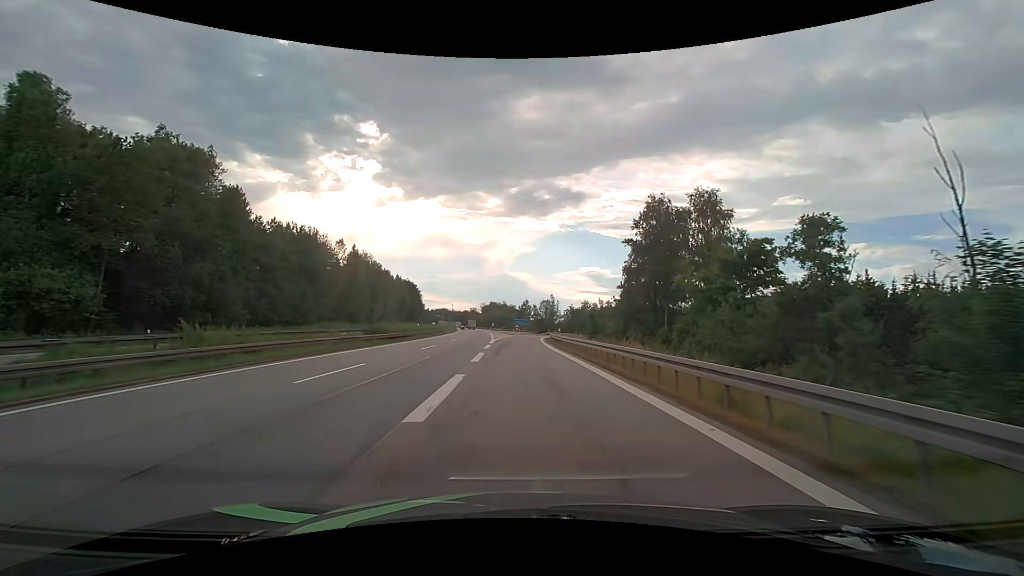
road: motorway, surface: asphalt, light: Day
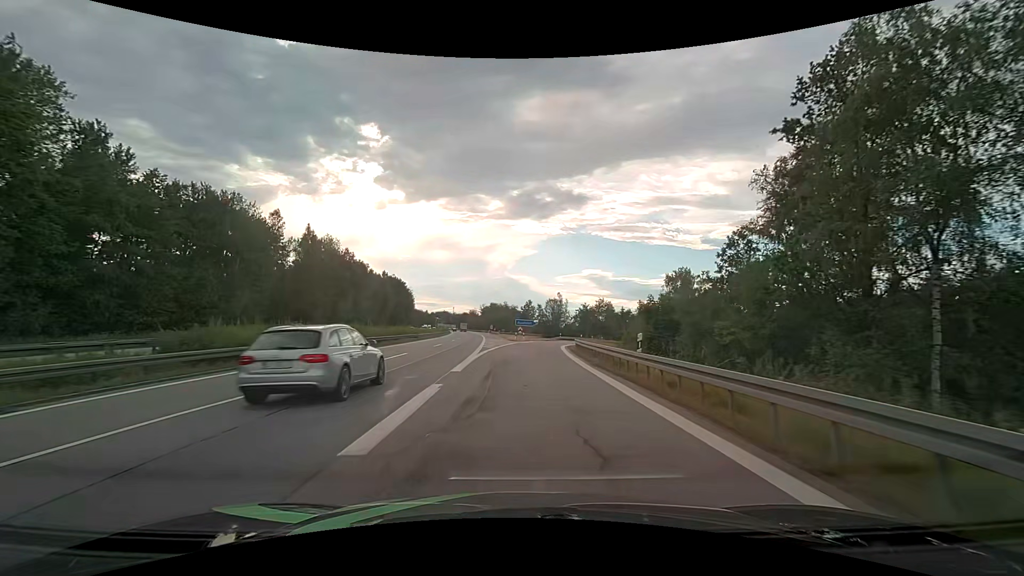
(-0.3, +25.7) m; -1°
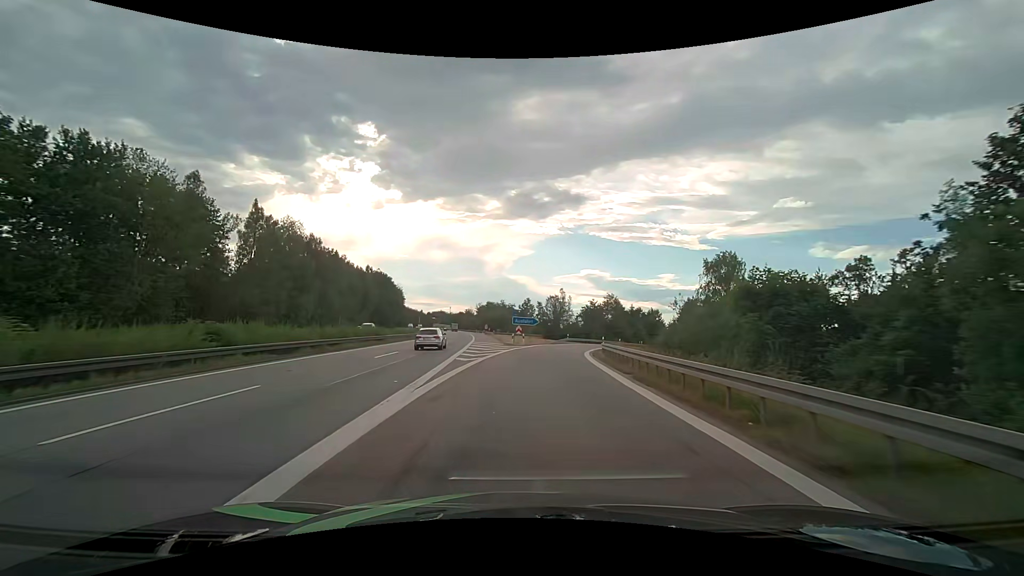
(0.0, +16.7) m; 0°
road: motorway_link
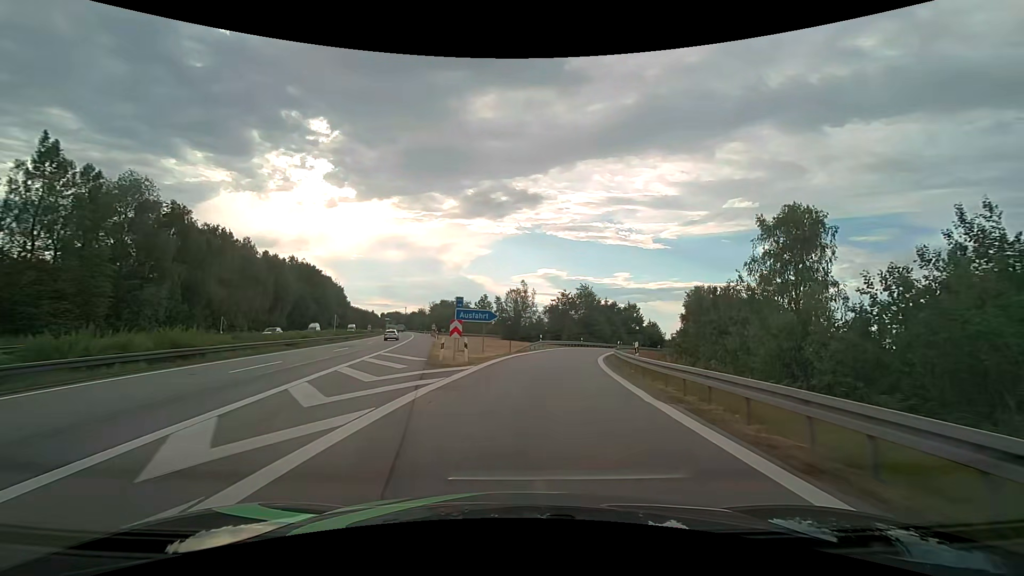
(+1.0, +23.8) m; +5°
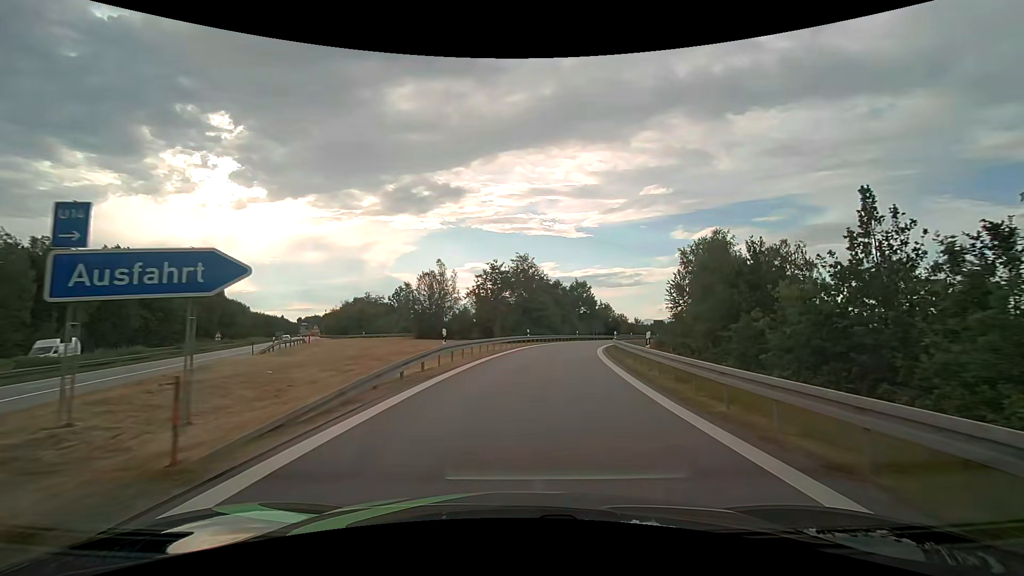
(+2.2, +29.7) m; +8°
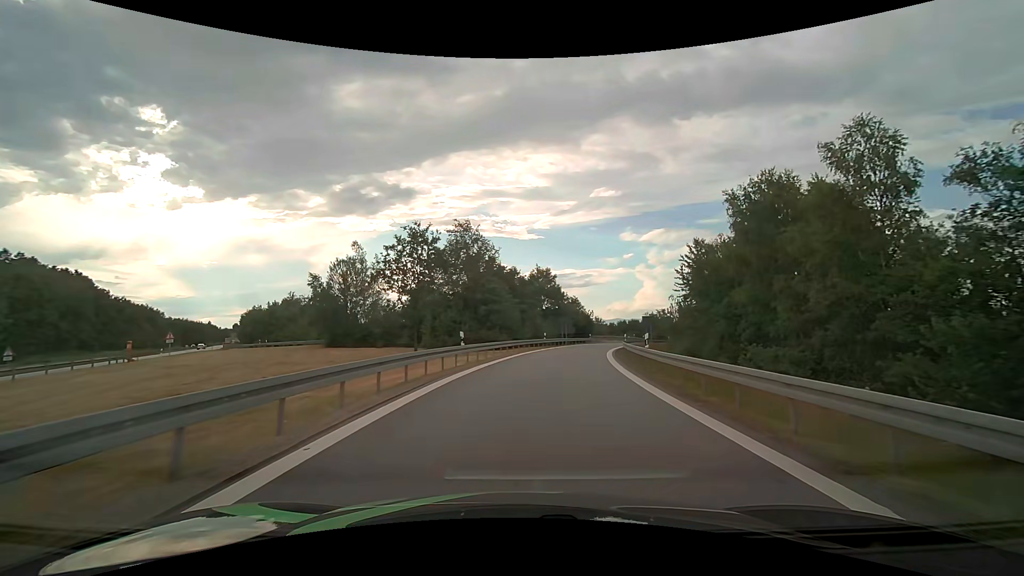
(+1.1, +22.4) m; +6°
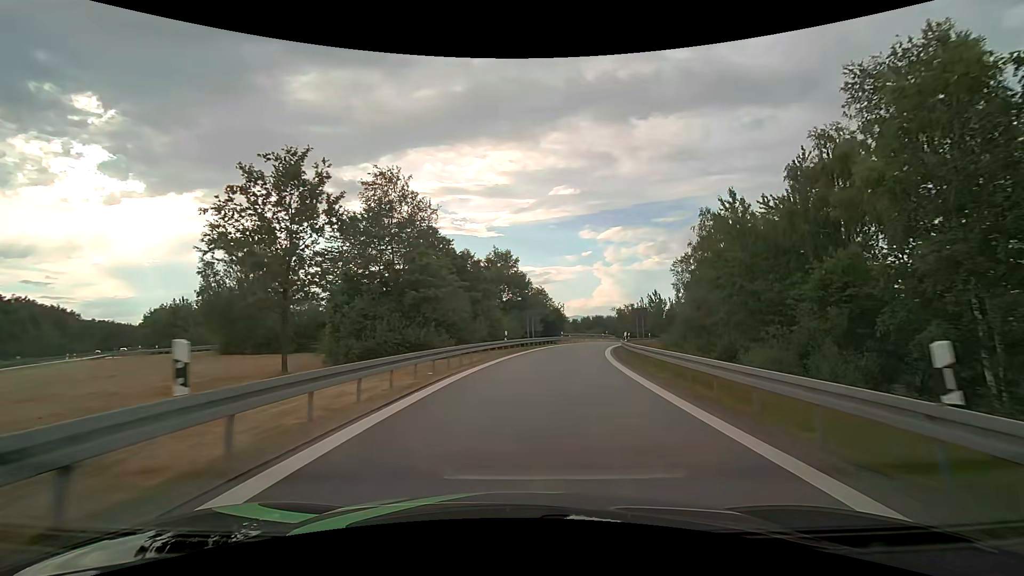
(+0.6, +15.0) m; +4°
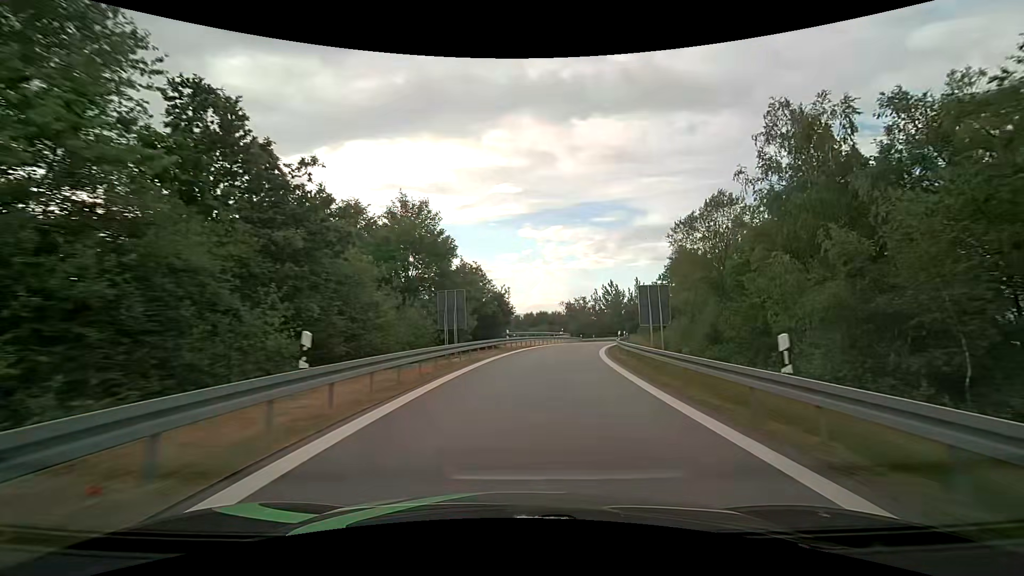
(+1.5, +22.7) m; +7°
(0, +10) (+1, +20) (+2, +30) (+4, +40) (+7, +49) (+9, +59) (+12, +69) (+14, +78) (+15, +88) (+15, +98) m
